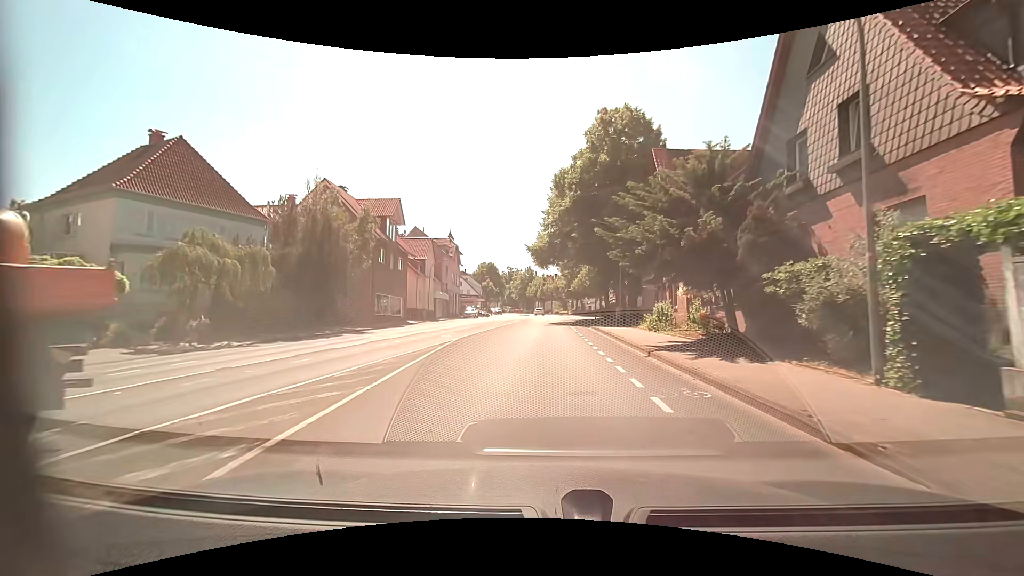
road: unclassified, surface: asphalt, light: Day
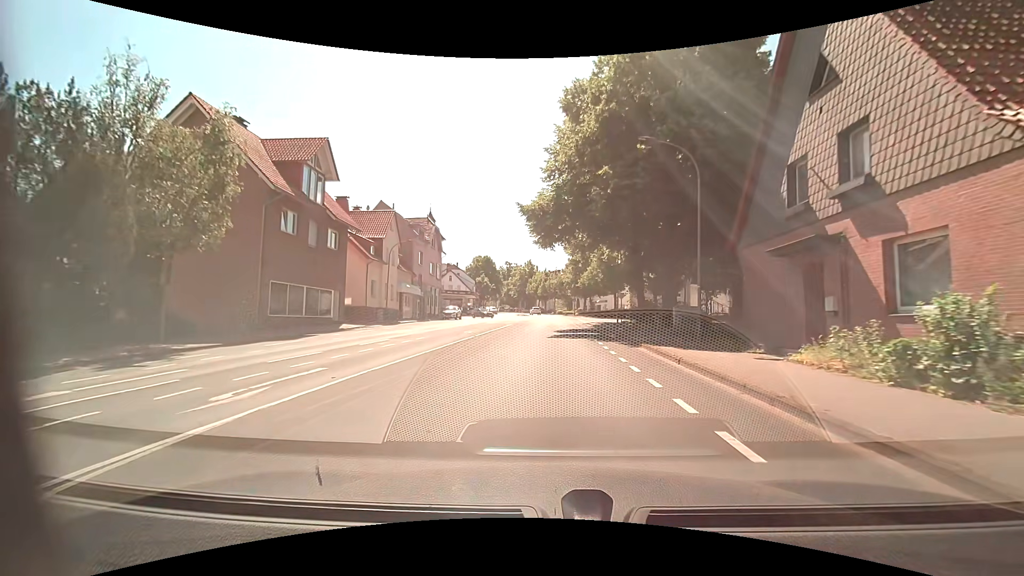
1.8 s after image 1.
(-0.1, +18.1) m; 0°
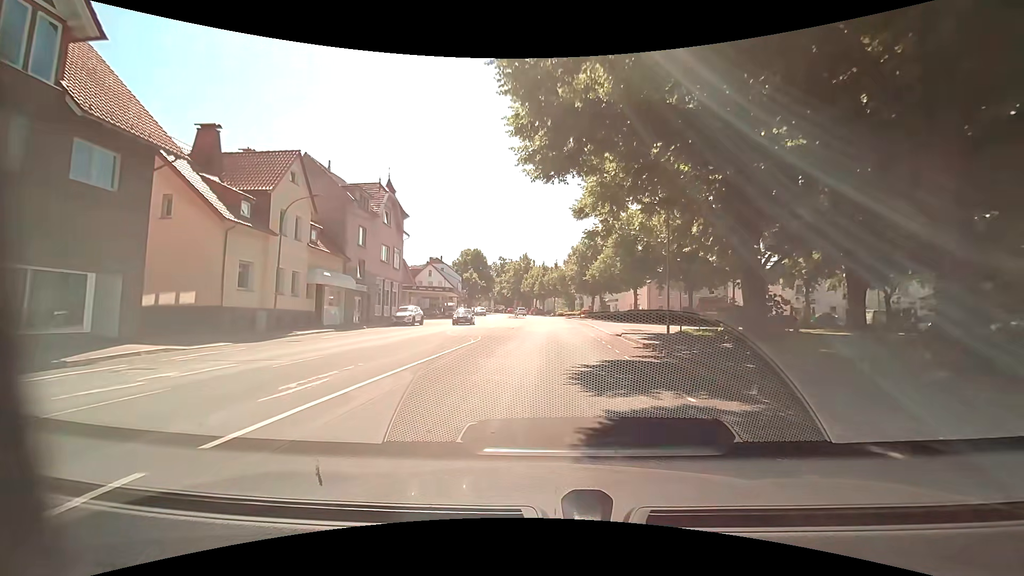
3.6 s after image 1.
(0.0, +19.3) m; 0°
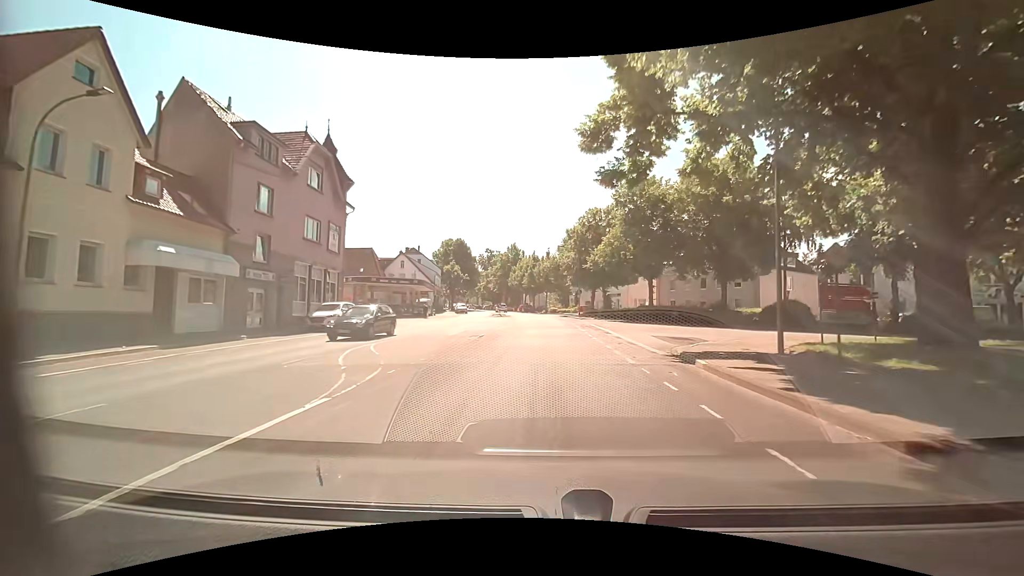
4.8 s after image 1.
(+0.1, +13.5) m; +1°
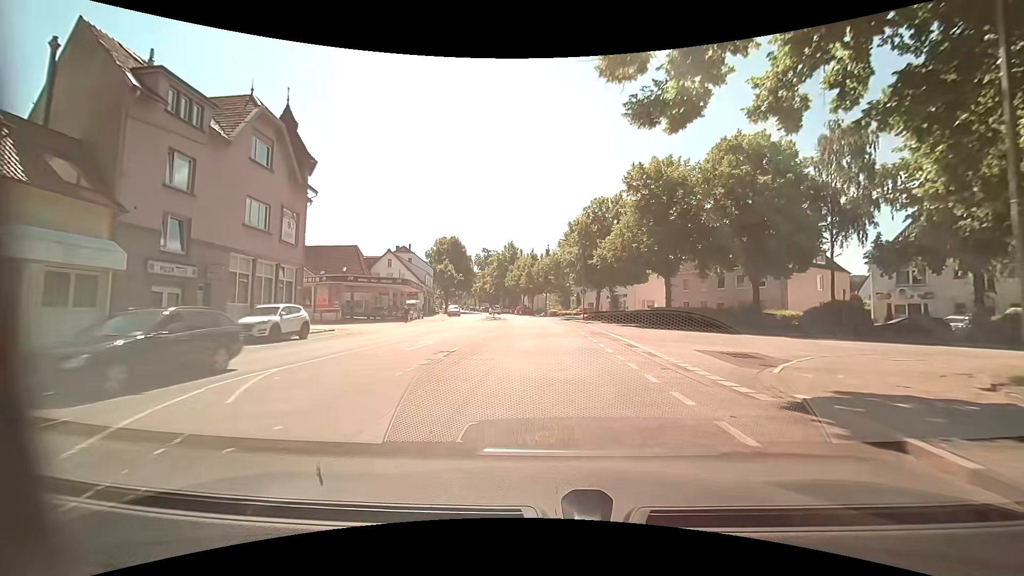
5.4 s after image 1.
(0.0, +6.7) m; -1°
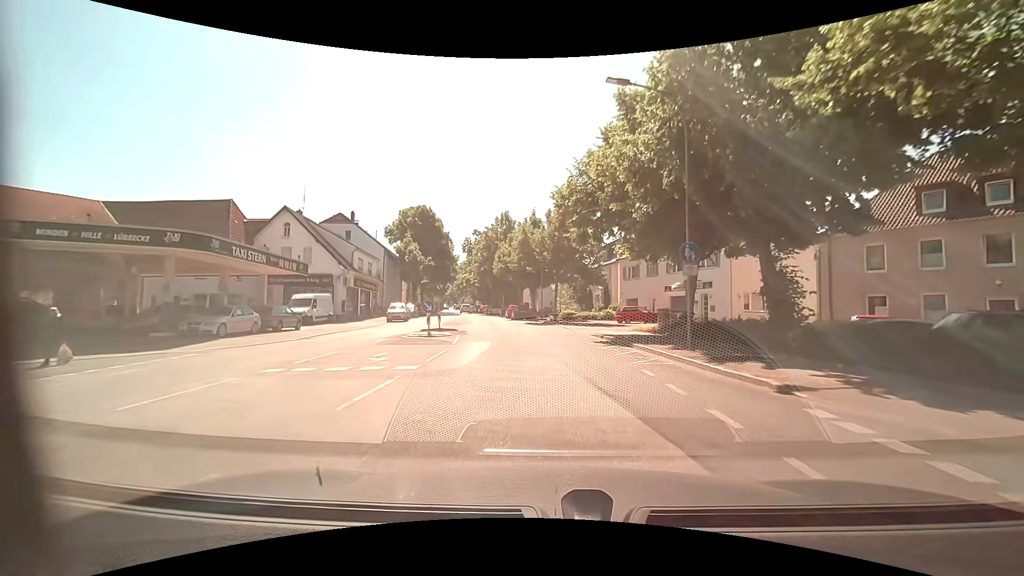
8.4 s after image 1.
(+0.3, +33.7) m; 0°
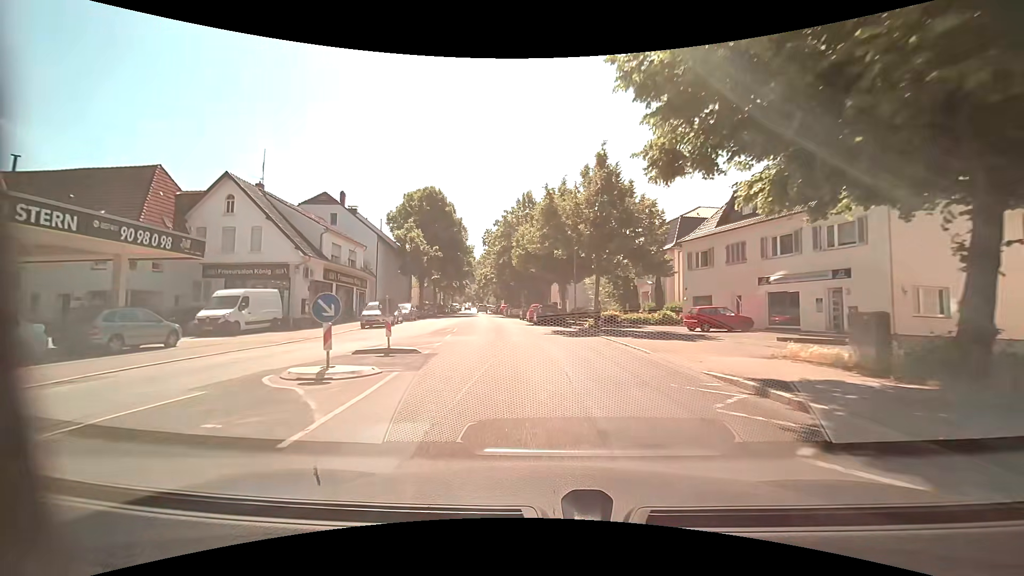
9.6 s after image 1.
(-0.3, +12.9) m; -4°
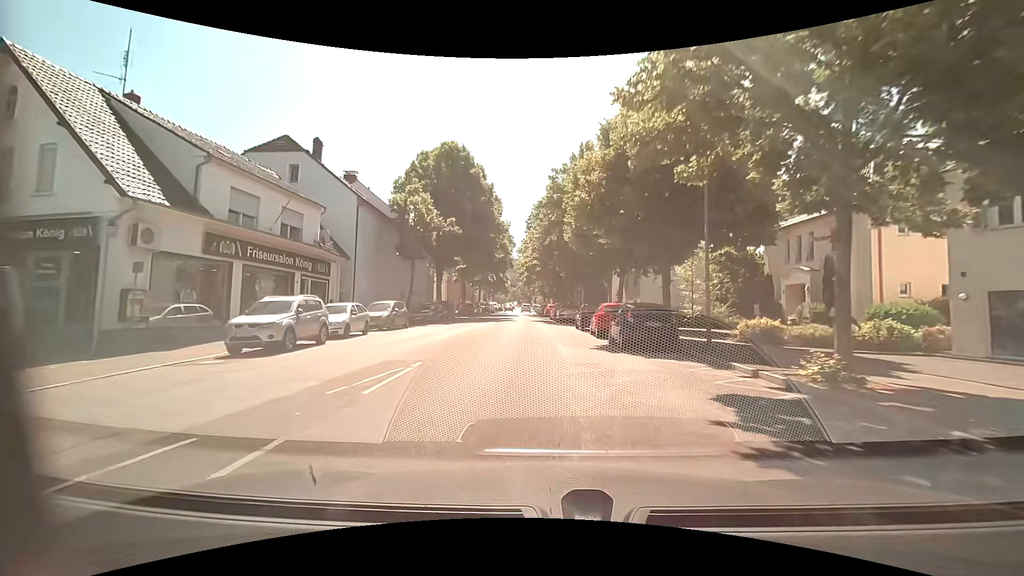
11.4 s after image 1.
(-1.2, +18.9) m; -5°
(0, +10) (0, +20) (-1, +30) (-1, +40) (-2, +50) (-2, +60) (-3, +70) (-3, +80) (-4, +90) (-4, +100) m
